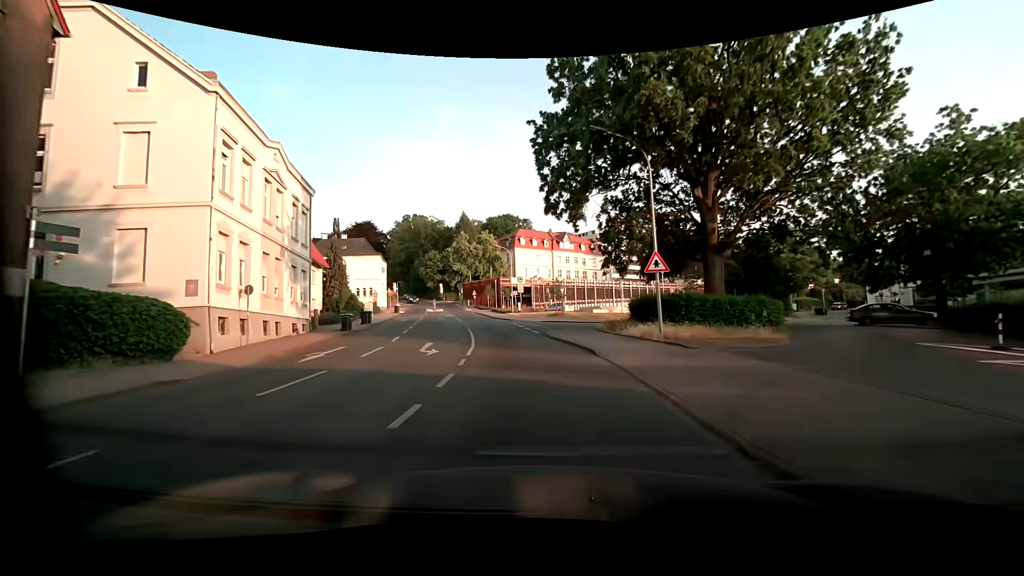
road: unclassified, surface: asphalt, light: Day
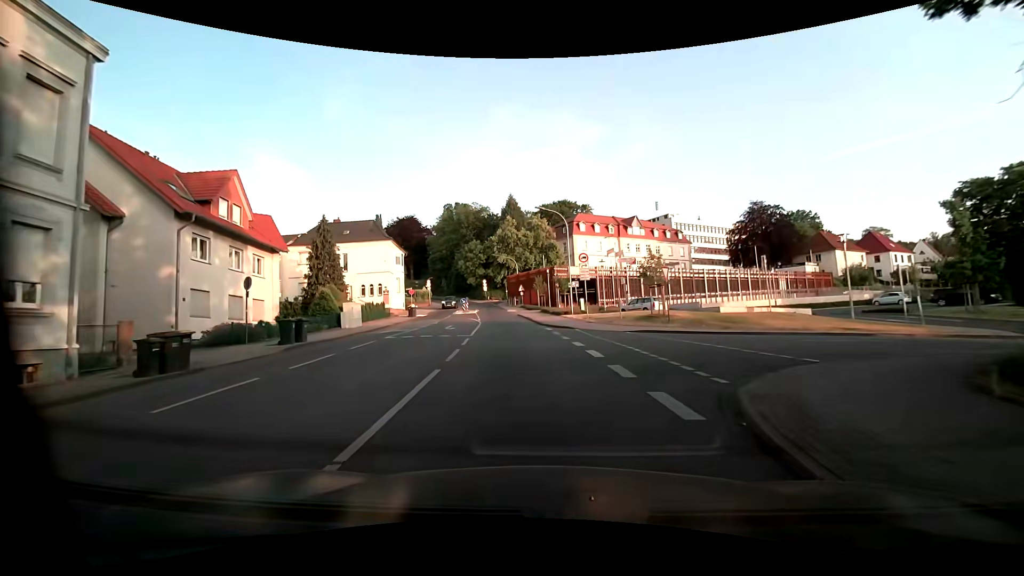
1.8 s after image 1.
(-1.2, +20.3) m; -7°
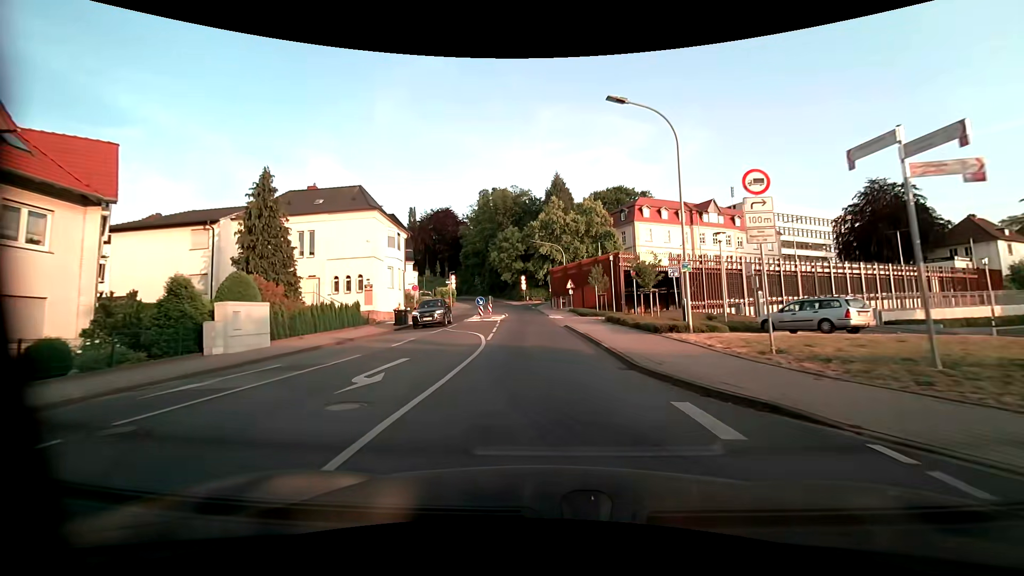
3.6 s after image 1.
(-0.9, +18.4) m; -5°
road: residential
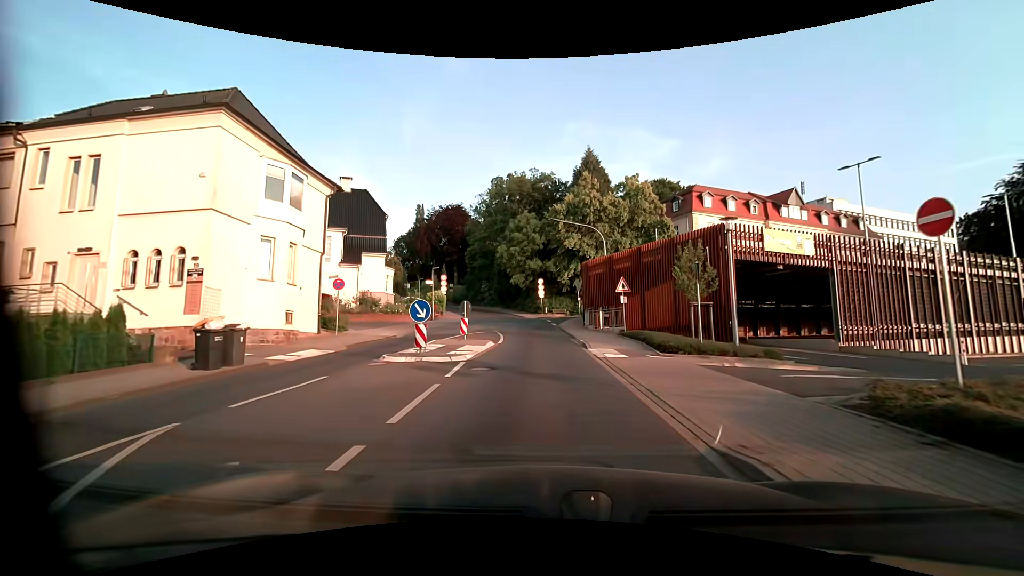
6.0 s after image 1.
(-0.5, +19.9) m; -3°
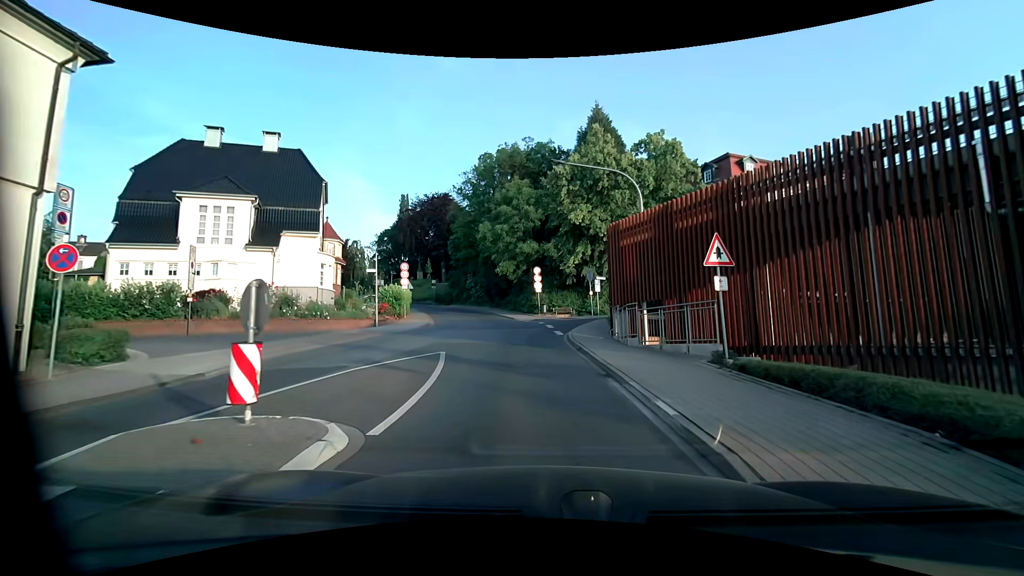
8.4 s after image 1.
(0.0, +13.7) m; 0°
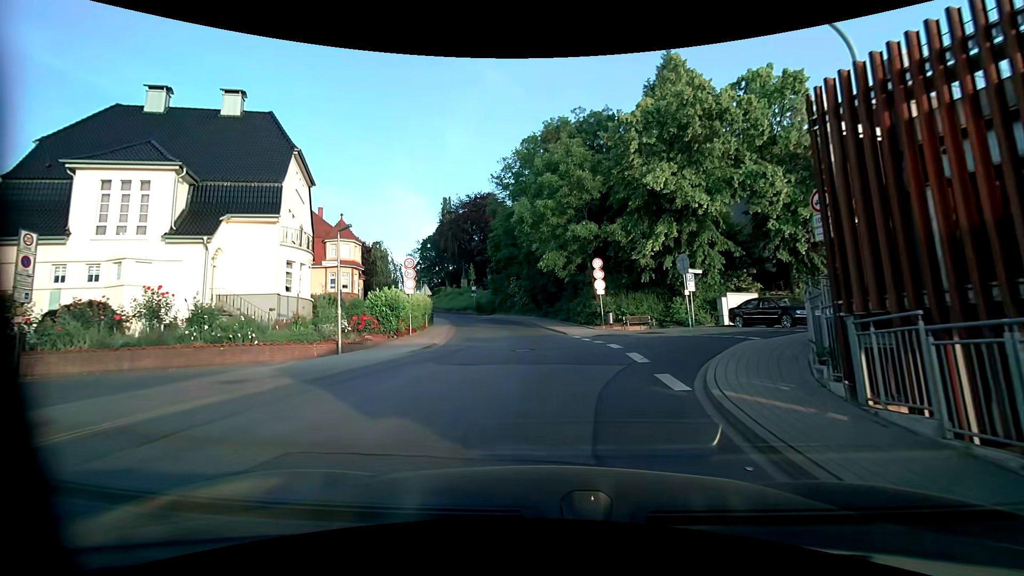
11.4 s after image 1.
(-0.3, +11.6) m; -5°
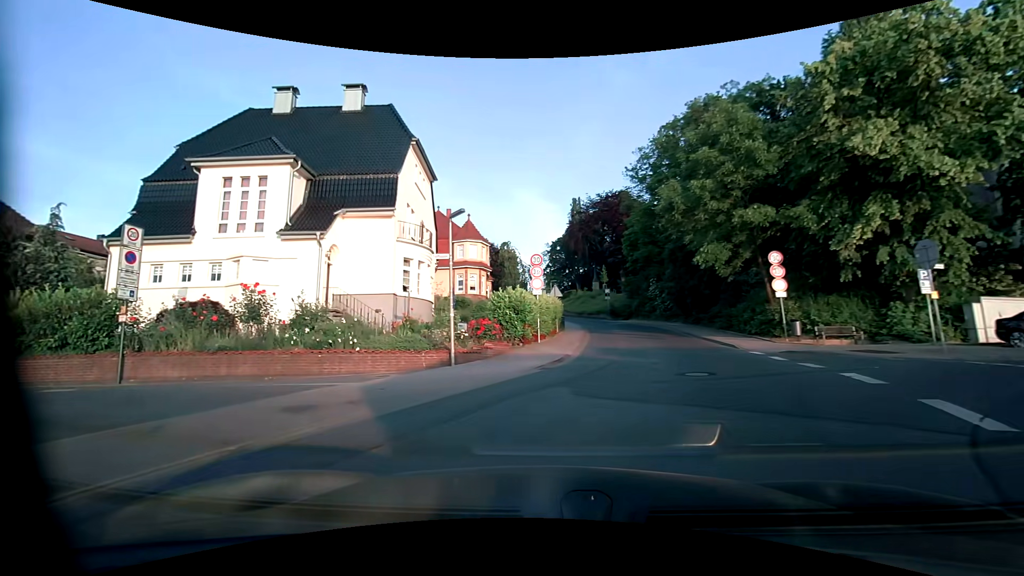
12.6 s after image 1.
(-0.6, +4.0) m; -17°
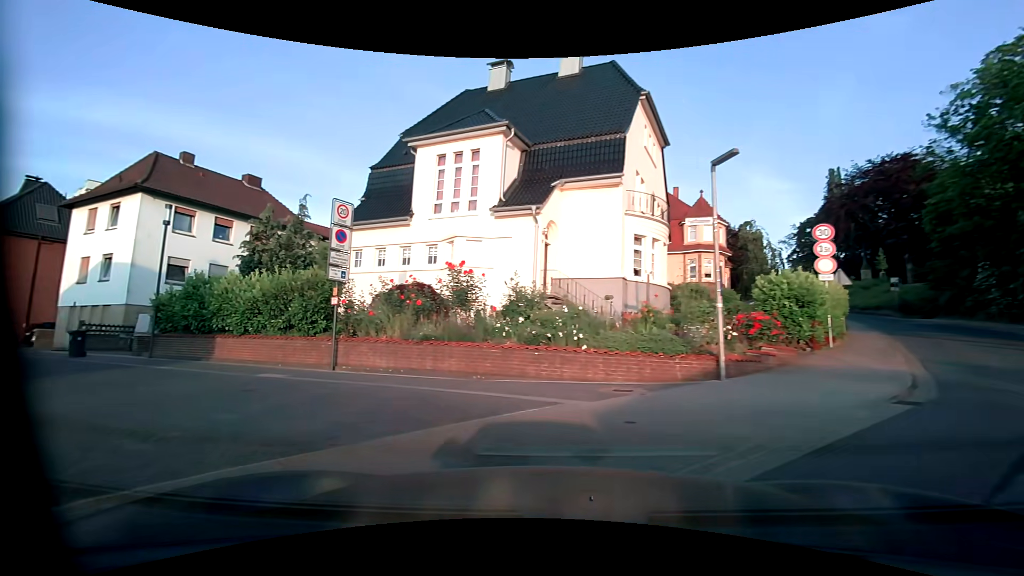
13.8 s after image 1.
(-0.8, +4.0) m; -25°
